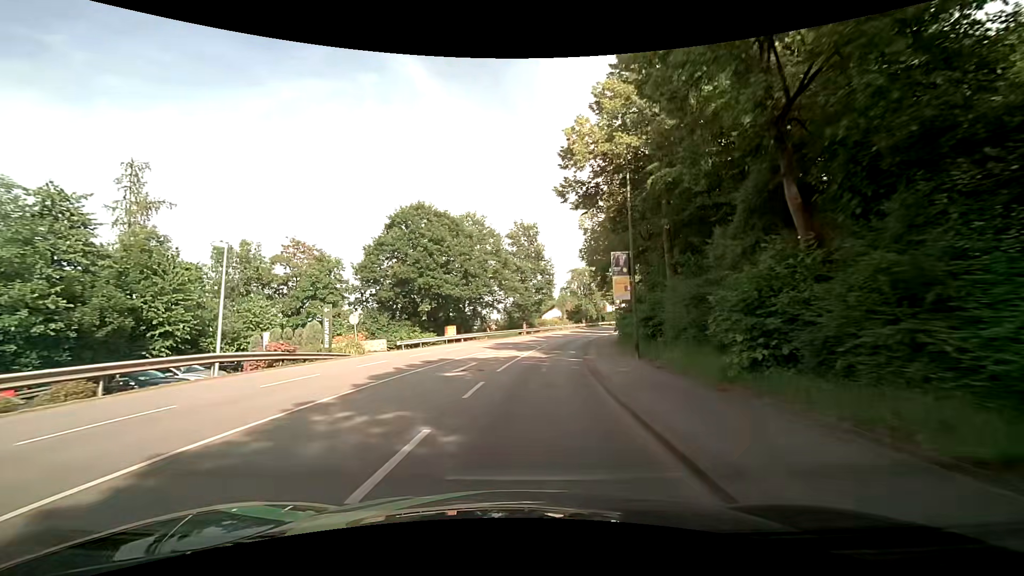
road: tertiary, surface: asphalt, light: Day
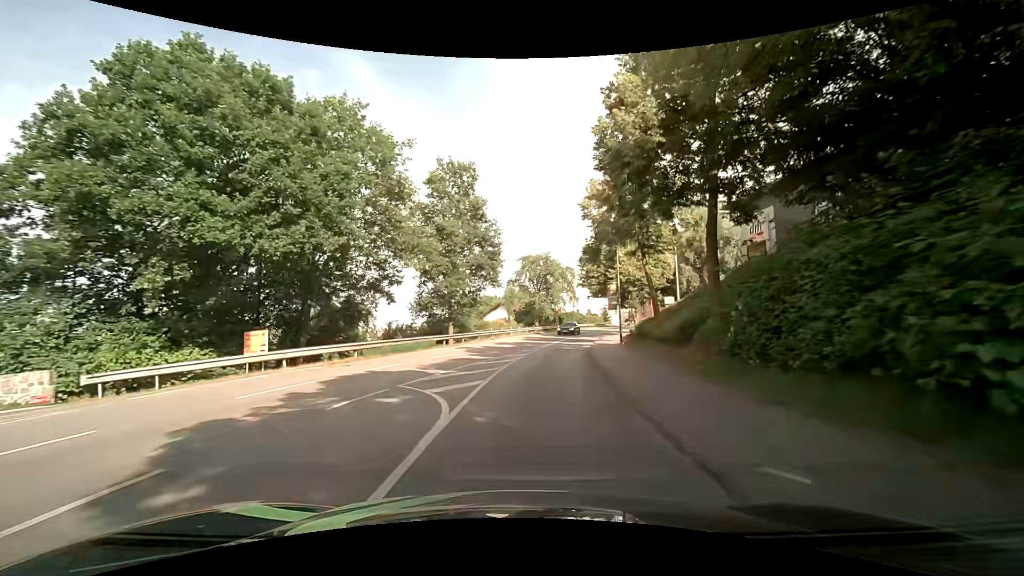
(+1.3, +25.4) m; +6°
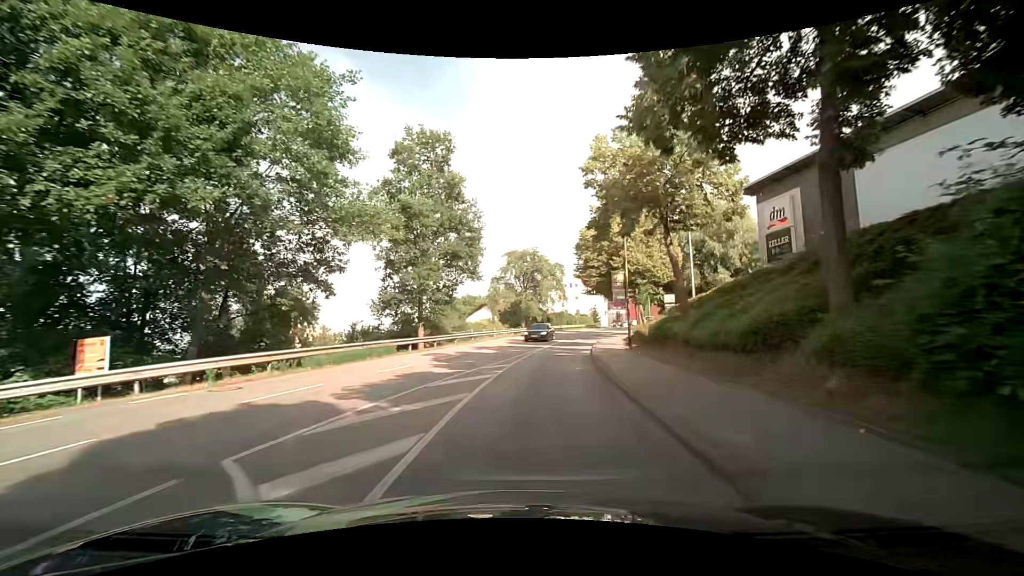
(+0.1, +6.5) m; +1°
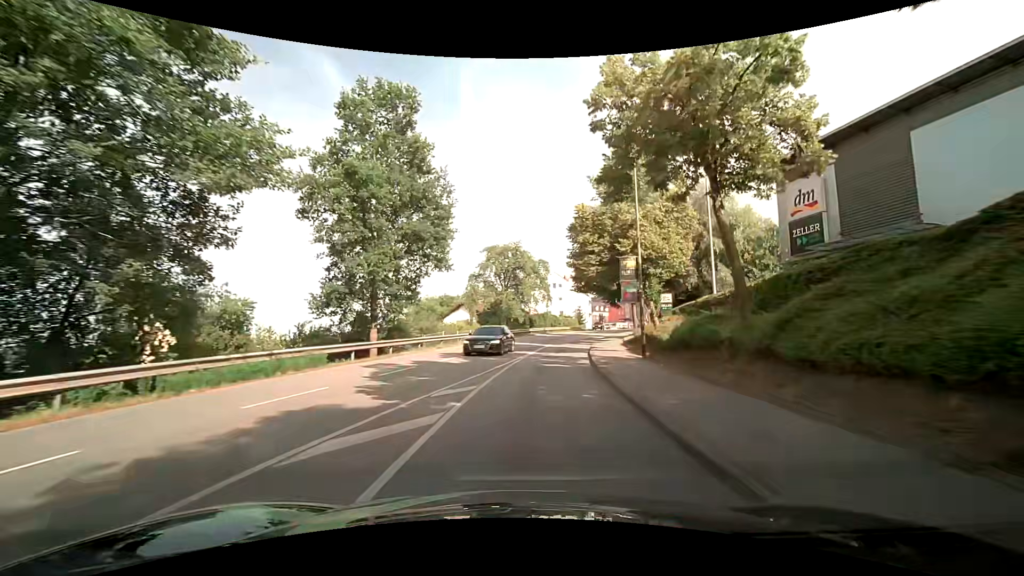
(+0.1, +6.5) m; +2°
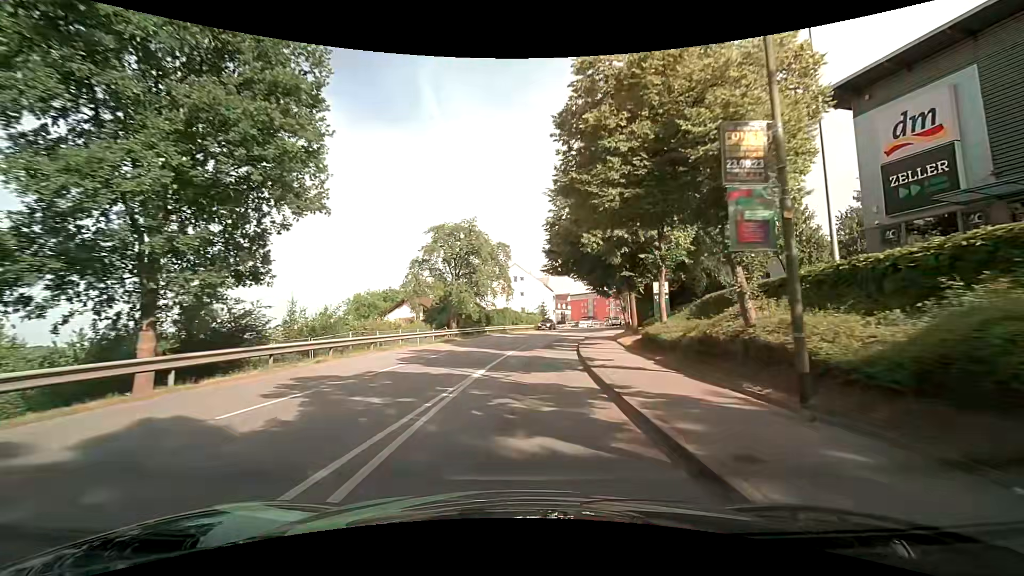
(+0.6, +12.9) m; +5°
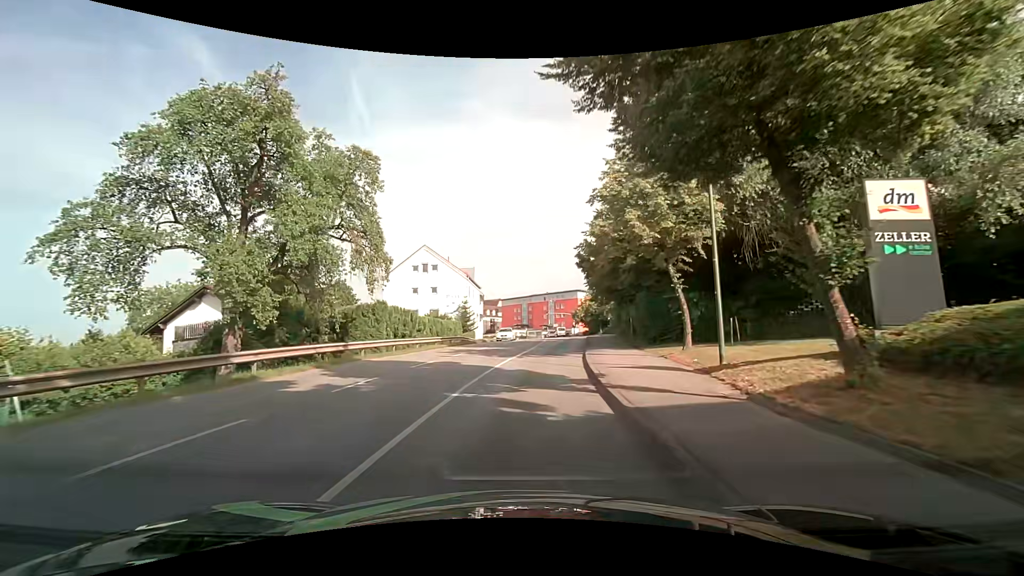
(+2.1, +32.0) m; +8°
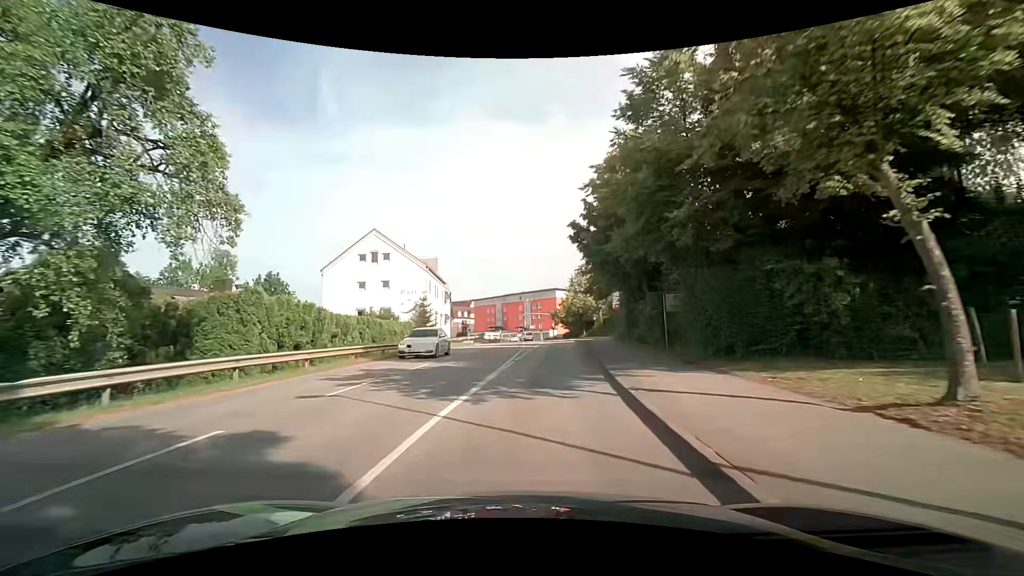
(+0.3, +12.5) m; +3°
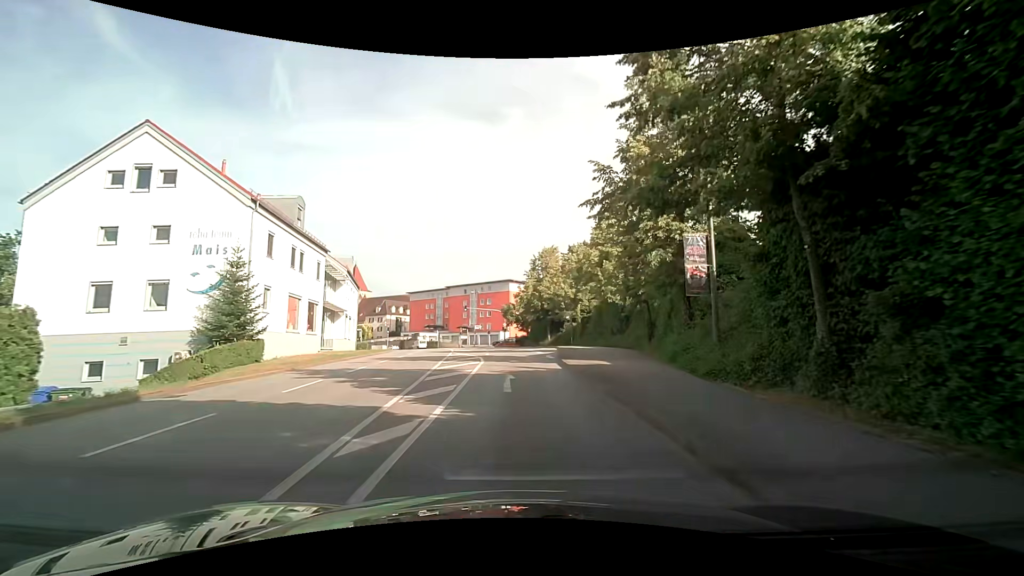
(+1.5, +27.4) m; +5°
(0, +10) (0, +20) (+1, +30) (+2, +40) (+2, +50) (0, +60) (-2, +70) (-4, +79) (-2, +89) (+6, +95) m
